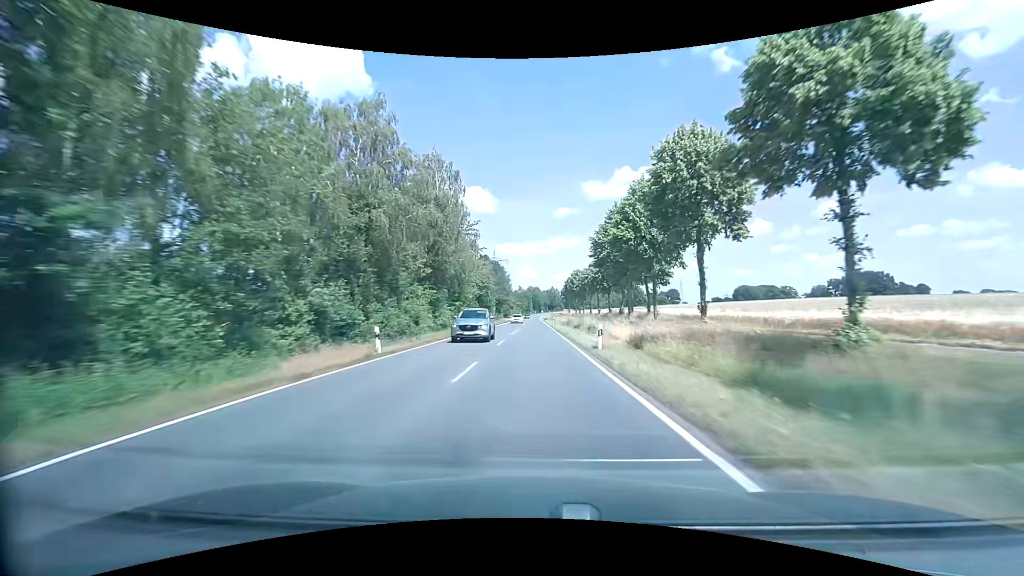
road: secondary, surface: asphalt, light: Day
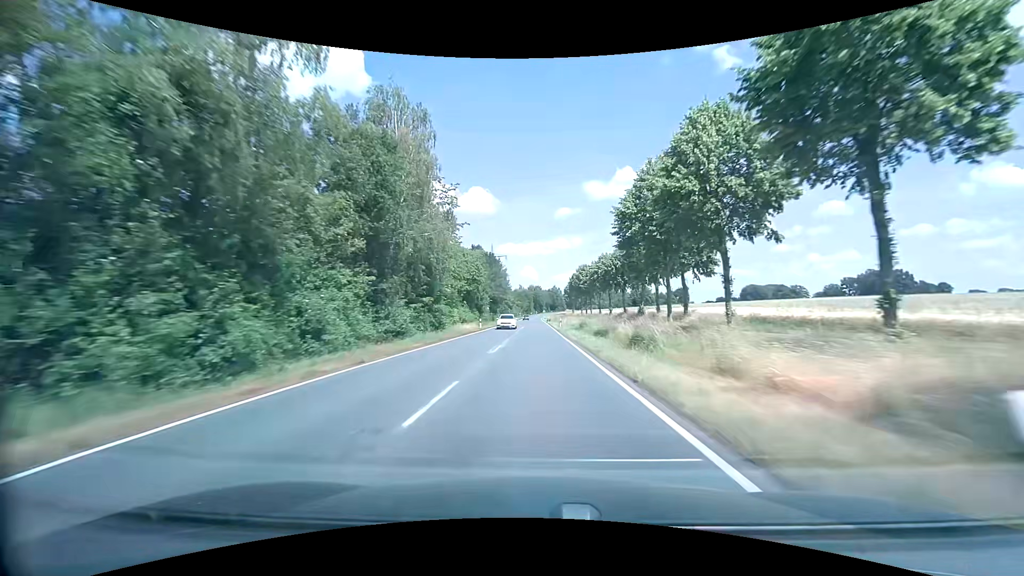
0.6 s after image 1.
(0.0, +15.8) m; 0°
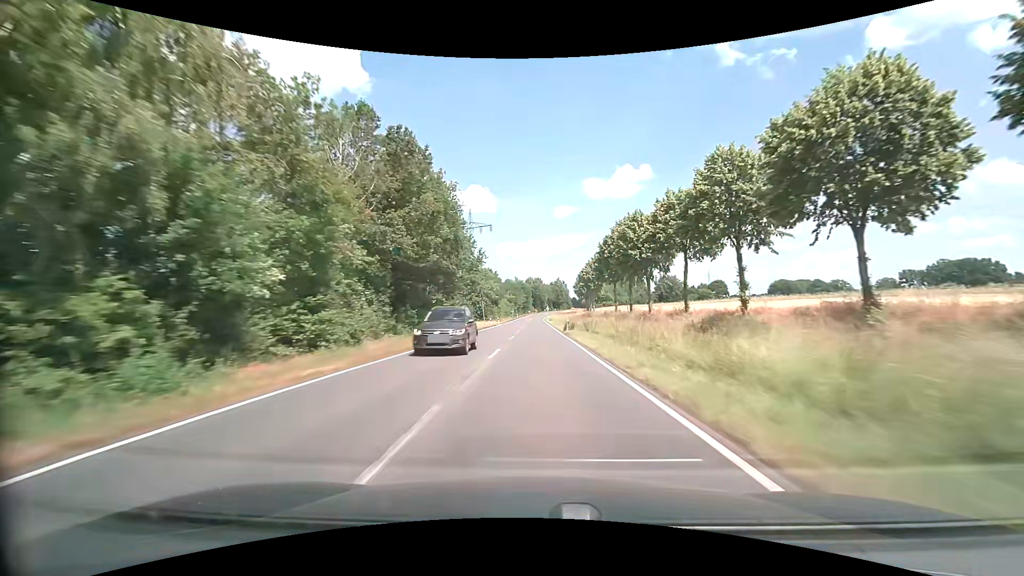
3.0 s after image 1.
(+0.3, +63.3) m; 0°
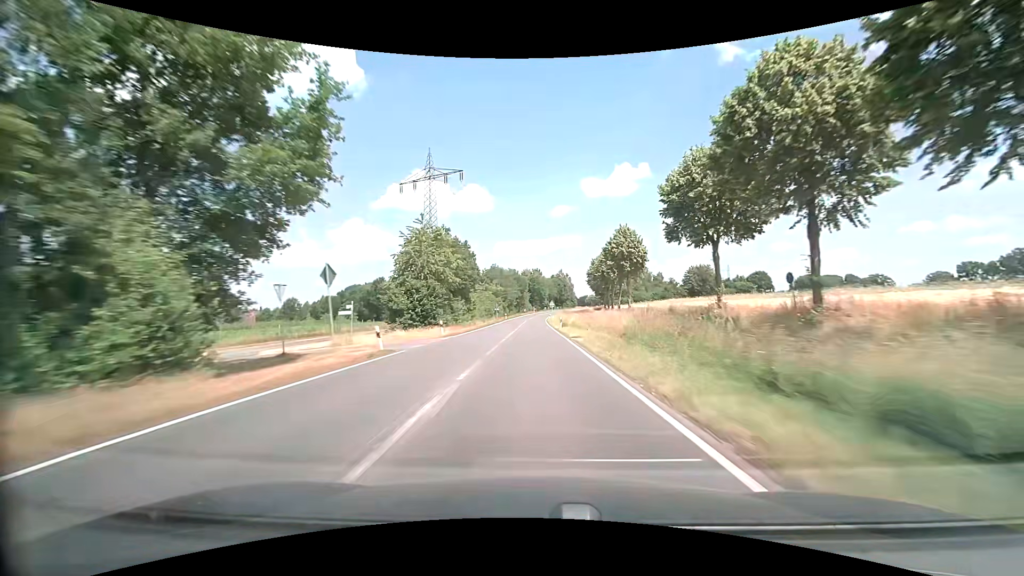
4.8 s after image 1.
(+0.1, +47.4) m; 0°
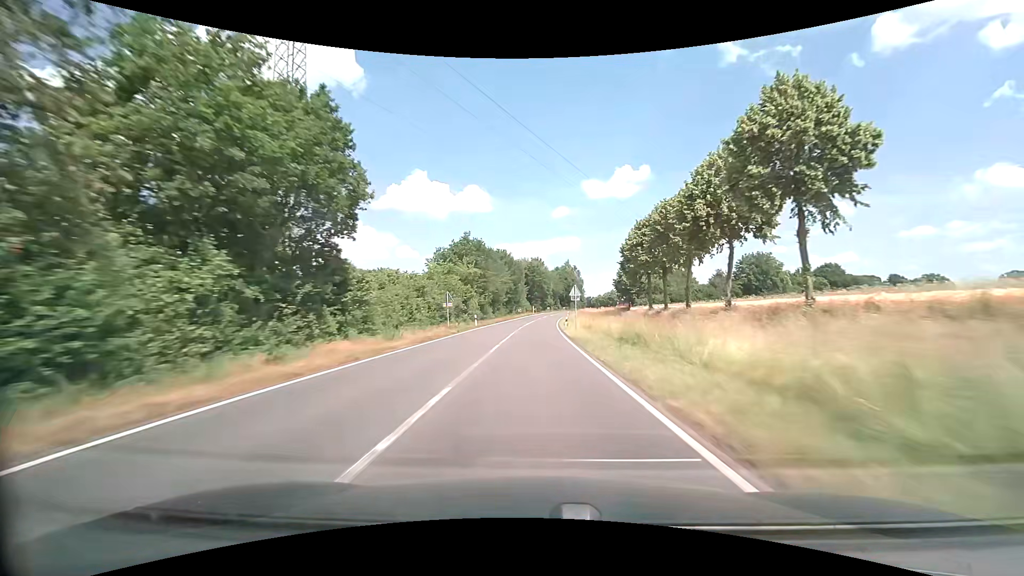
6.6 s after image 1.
(-0.2, +47.4) m; 0°
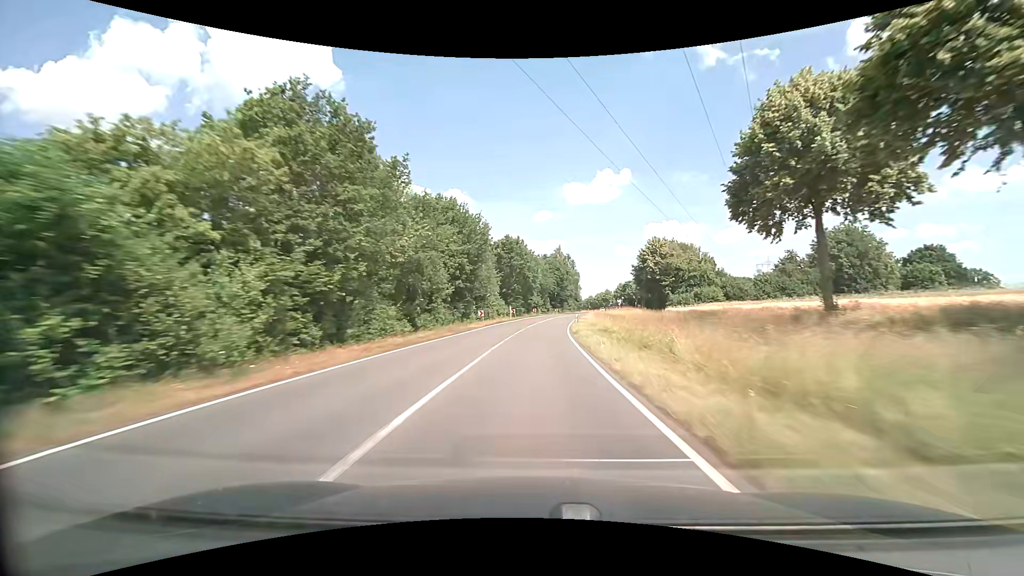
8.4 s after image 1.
(+0.5, +47.3) m; +2°
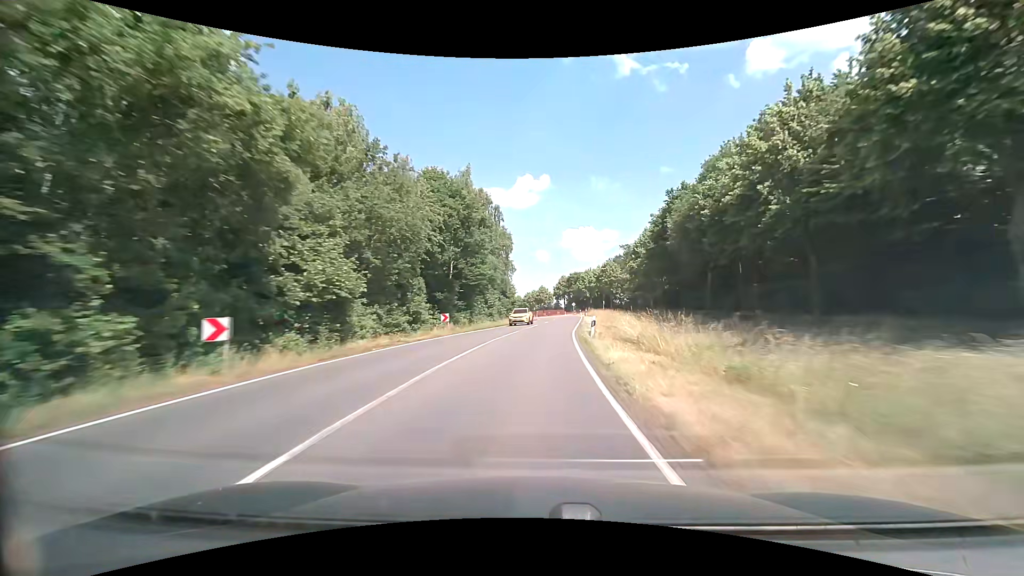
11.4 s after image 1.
(+5.4, +77.7) m; +9°
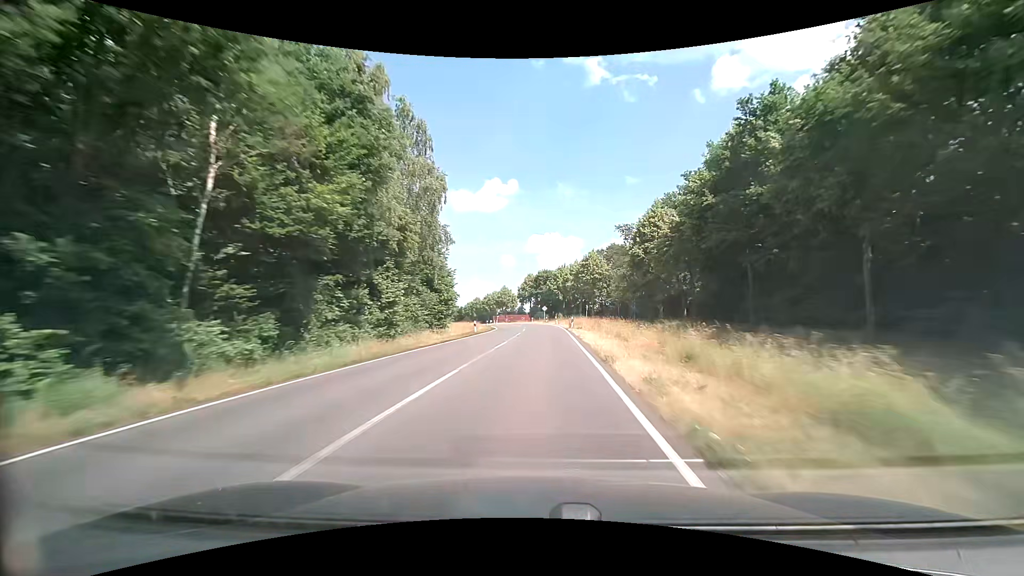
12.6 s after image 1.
(+0.9, +28.9) m; +4°
(0, +10) (0, +20) (+1, +30) (+1, +40) (+1, +50) (0, +60) (0, +70) (-1, +80) (-2, +90) (-4, +100) m
